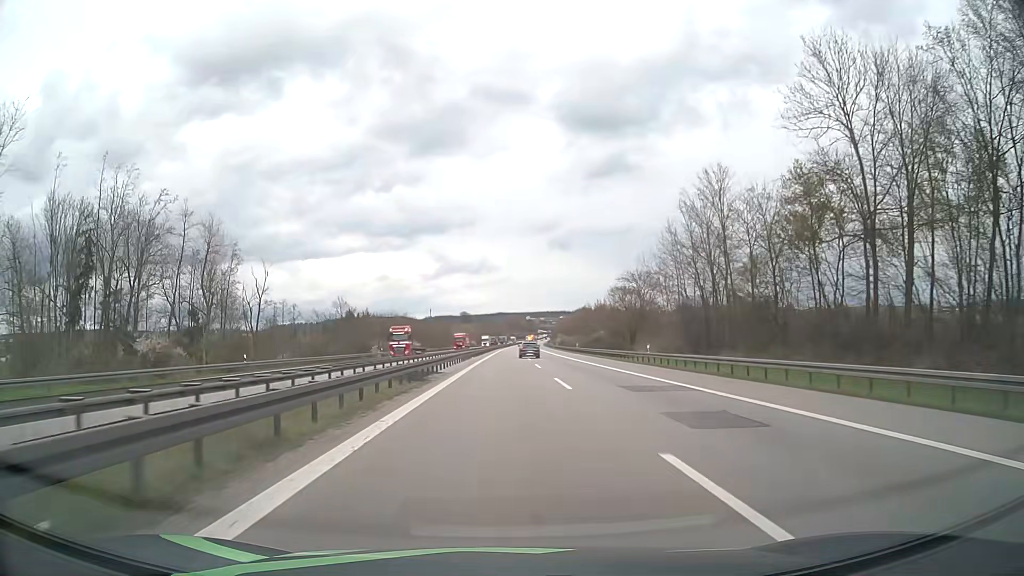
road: motorway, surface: asphalt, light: Day
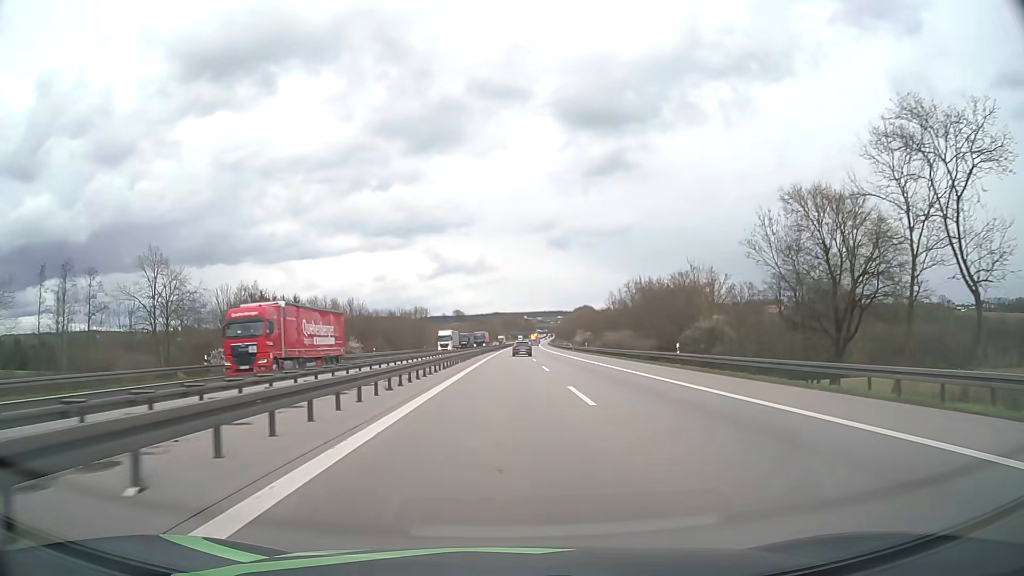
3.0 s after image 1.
(+0.3, +60.0) m; 0°
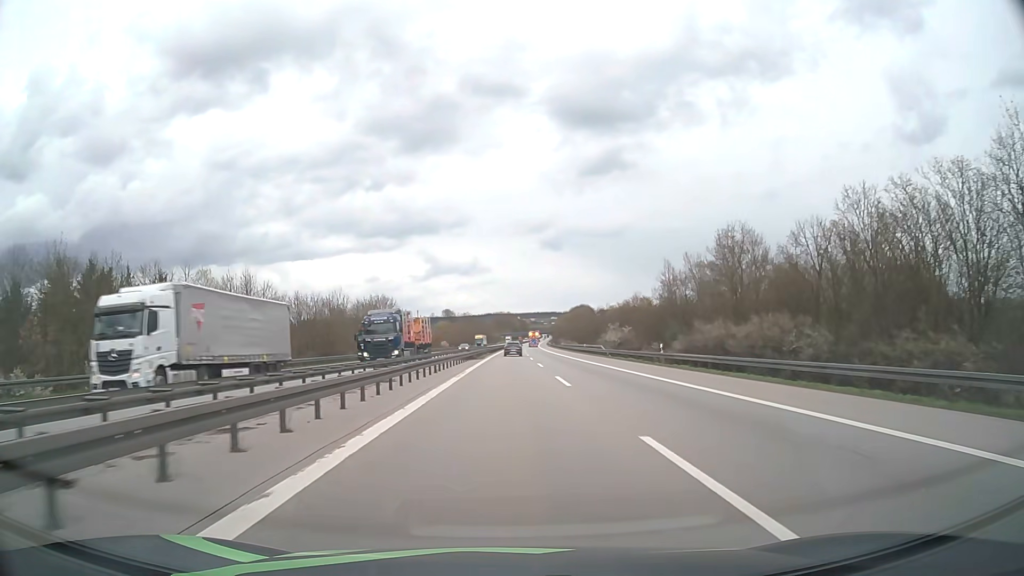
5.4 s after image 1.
(+0.2, +47.7) m; +1°
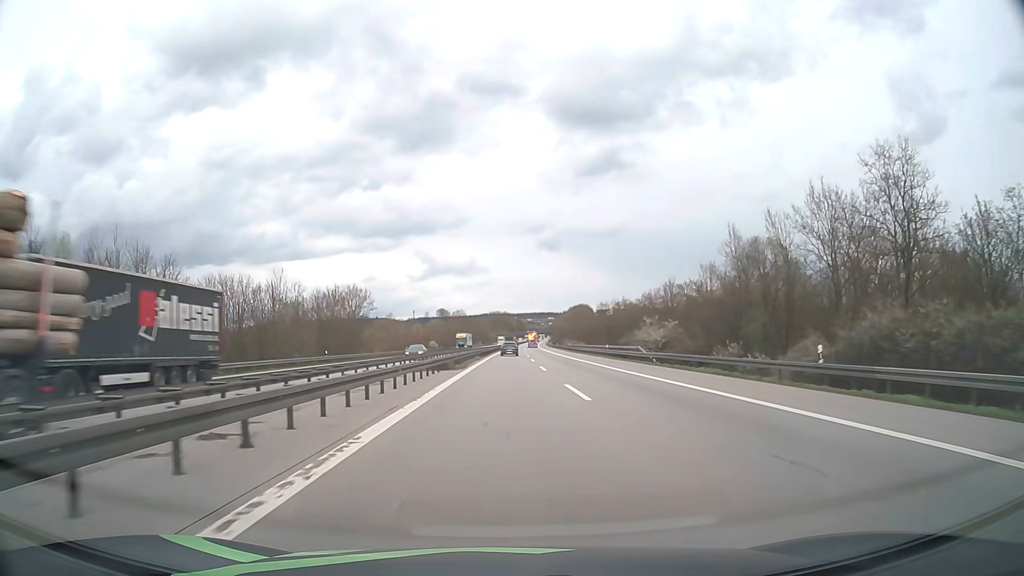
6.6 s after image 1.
(+0.1, +23.7) m; 0°
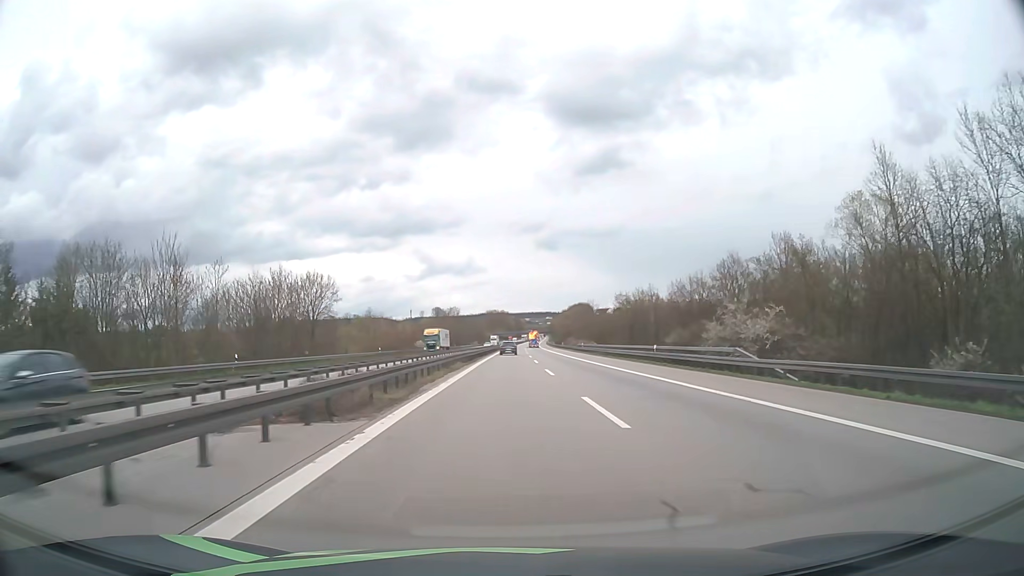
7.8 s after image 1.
(0.0, +23.7) m; 0°
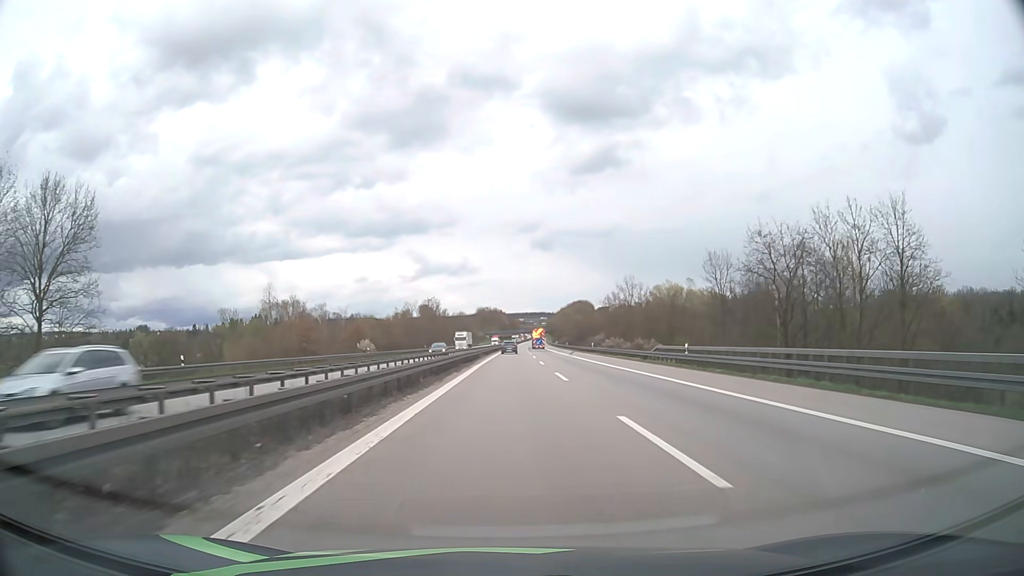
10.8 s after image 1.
(+0.2, +59.2) m; +1°
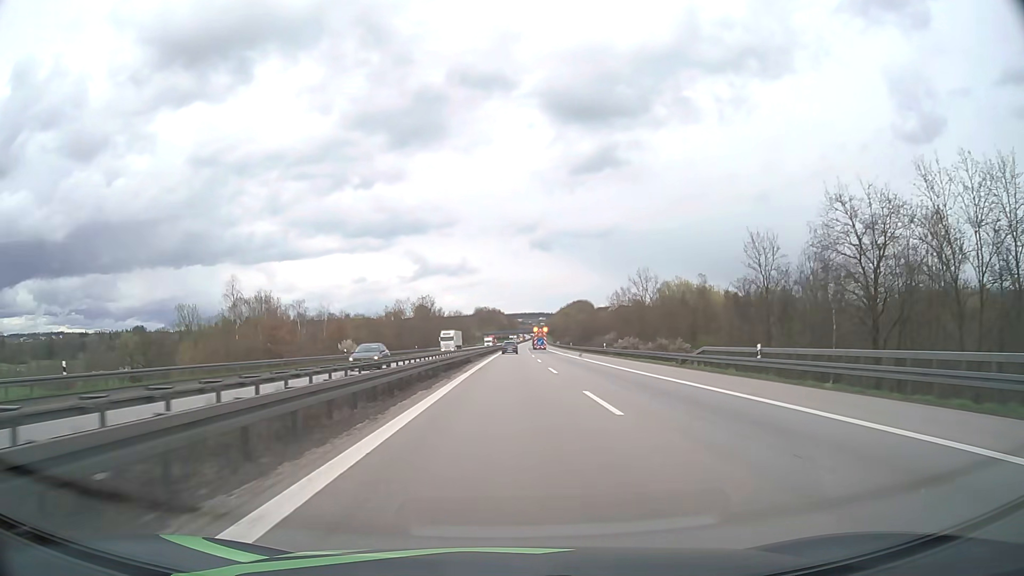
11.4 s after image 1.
(0.0, +11.8) m; 0°
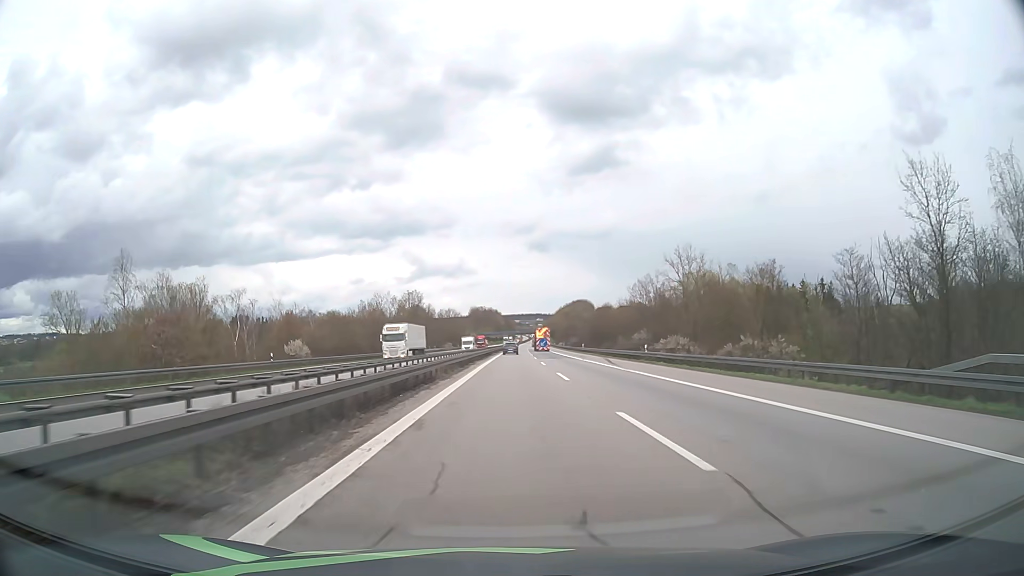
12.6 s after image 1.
(+0.1, +23.6) m; 0°
(0, +10) (0, +20) (0, +30) (0, +40) (0, +50) (0, +60) (+1, +70) (+1, +80) (+1, +90) (+1, +100) m
